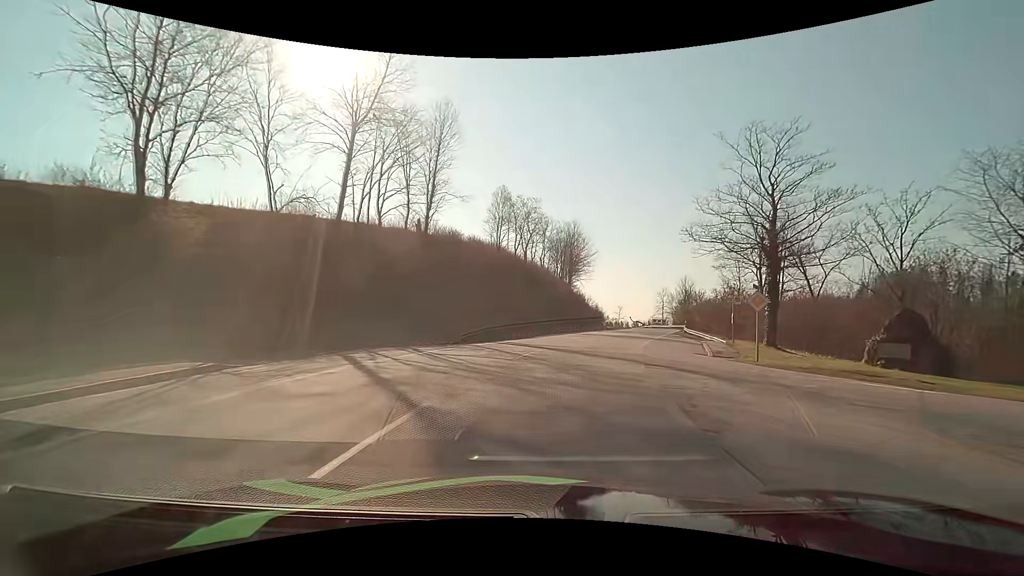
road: tertiary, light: Day
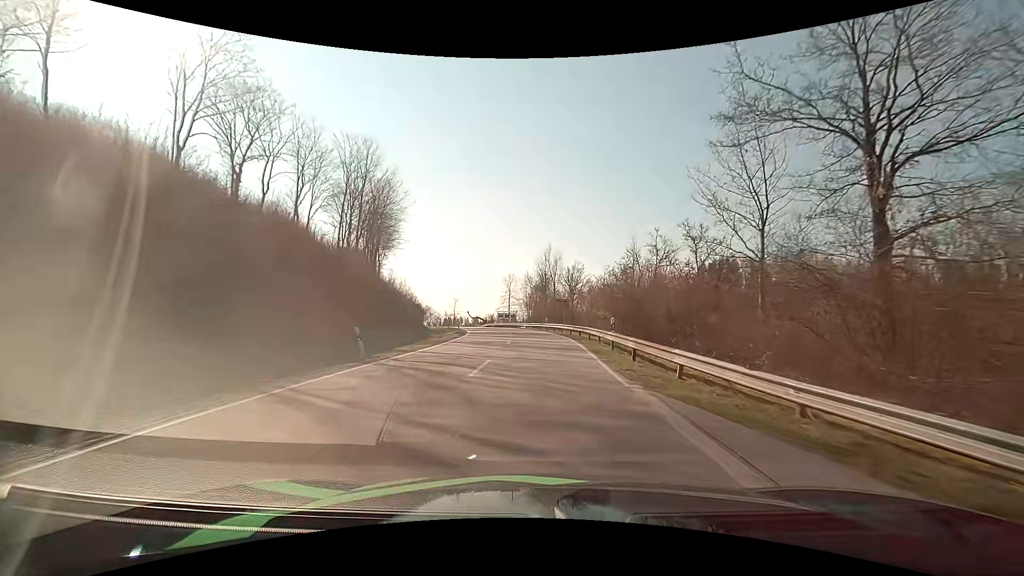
(+7.6, +40.1) m; +19°
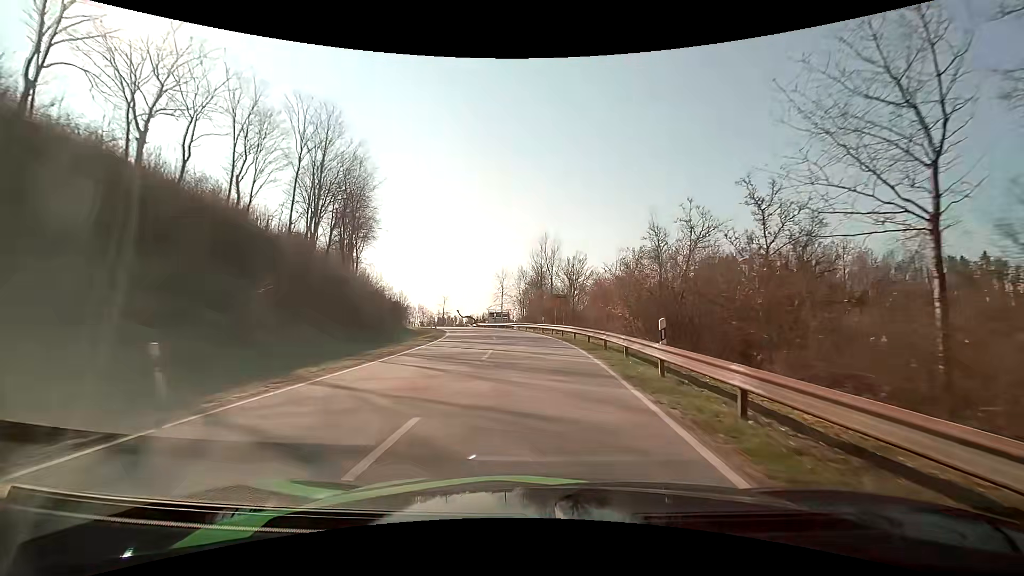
(0.0, +8.3) m; 0°
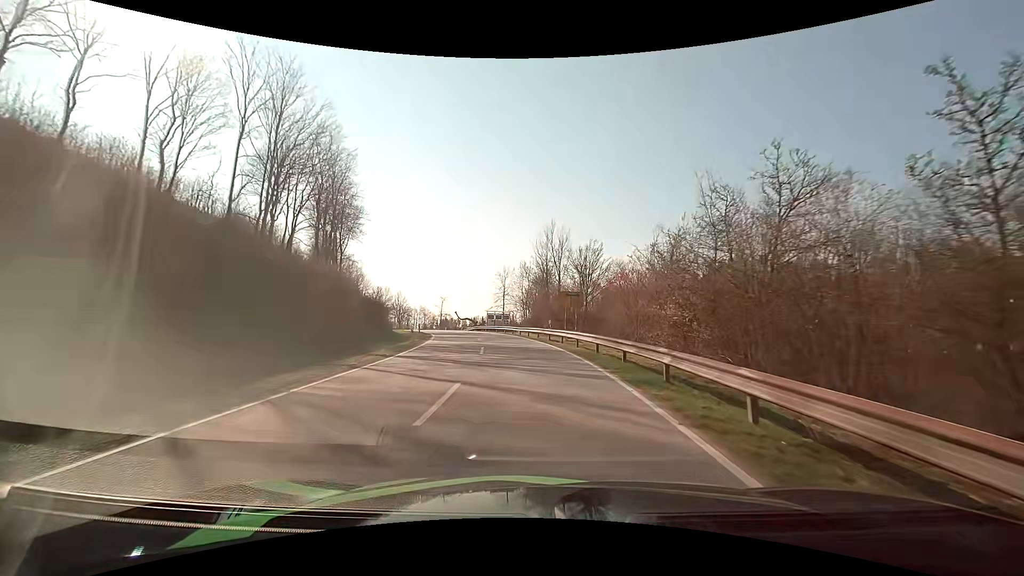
(0.0, +8.4) m; -1°
